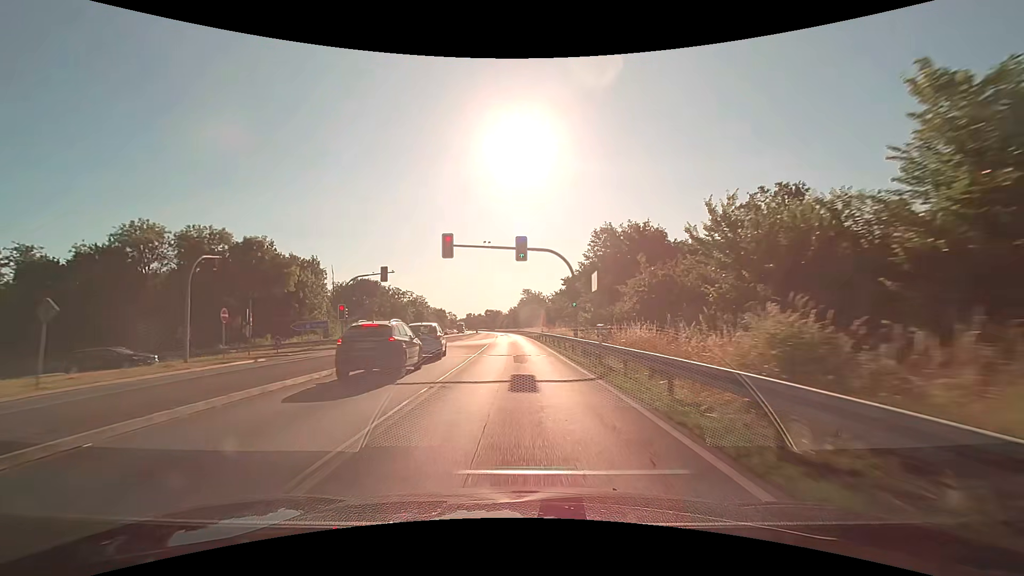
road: primary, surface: asphalt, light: Day
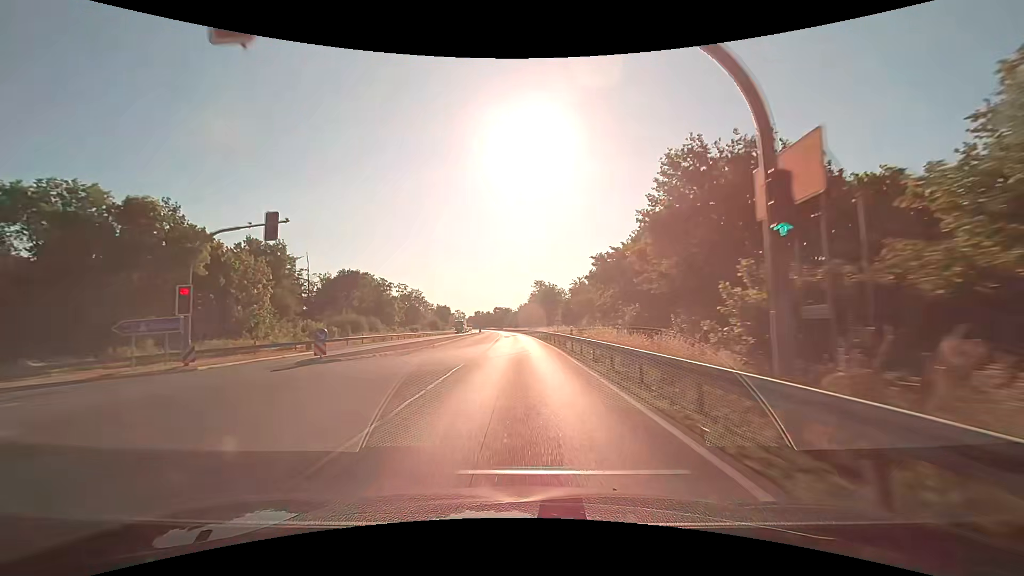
(-0.2, +21.6) m; -1°
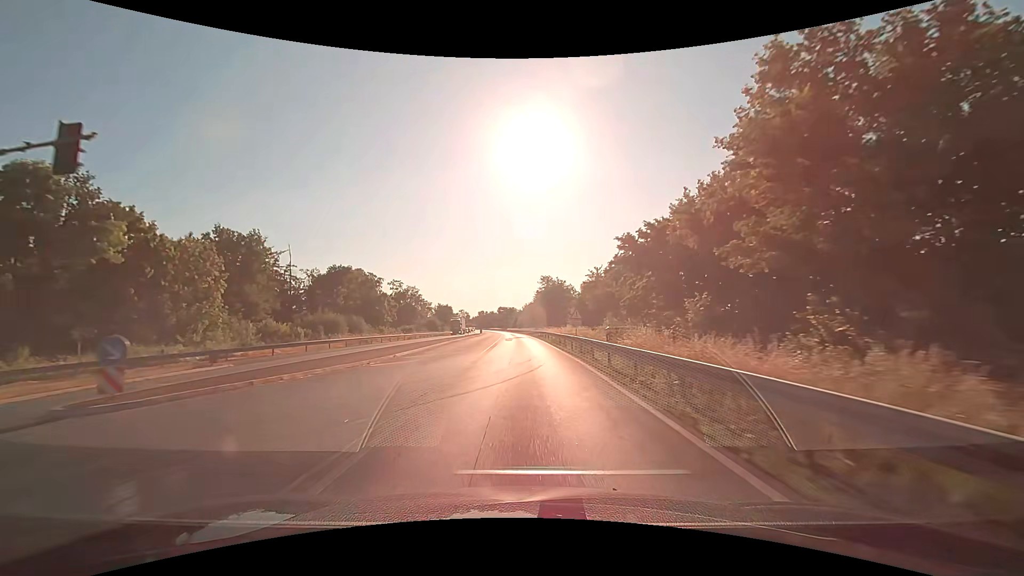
(-0.1, +10.8) m; 0°
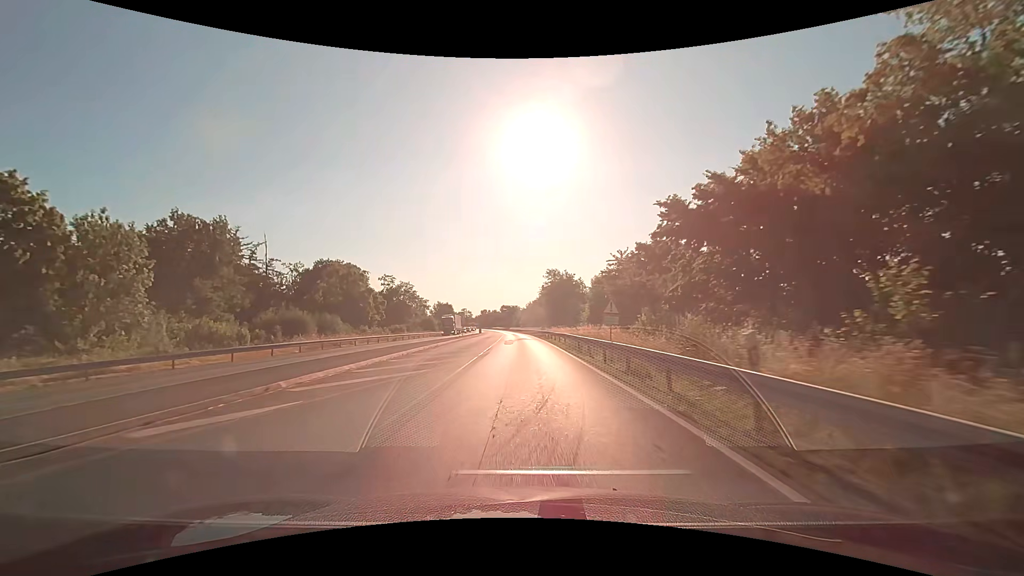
(-0.1, +10.8) m; -1°
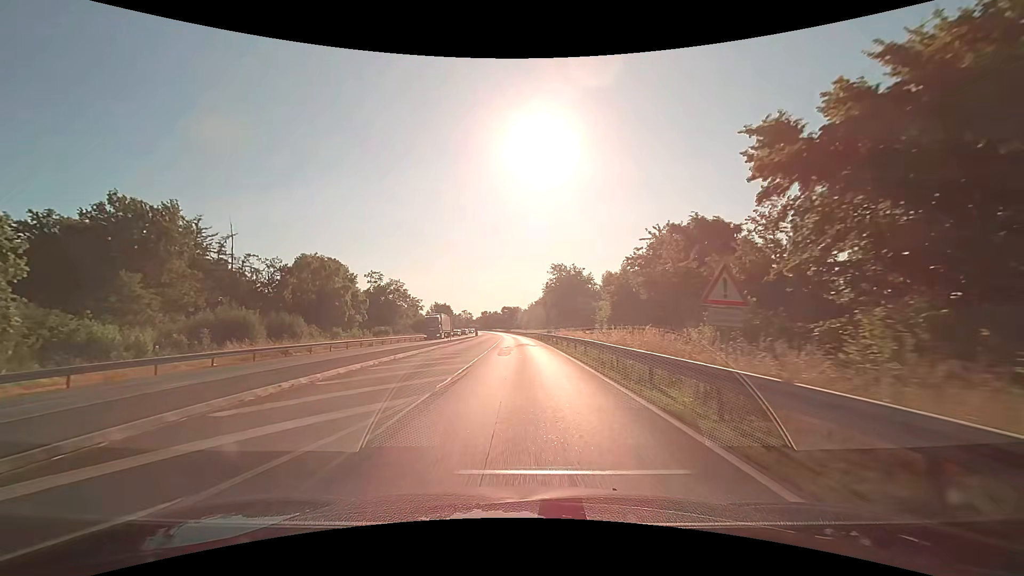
(0.0, +10.8) m; 0°
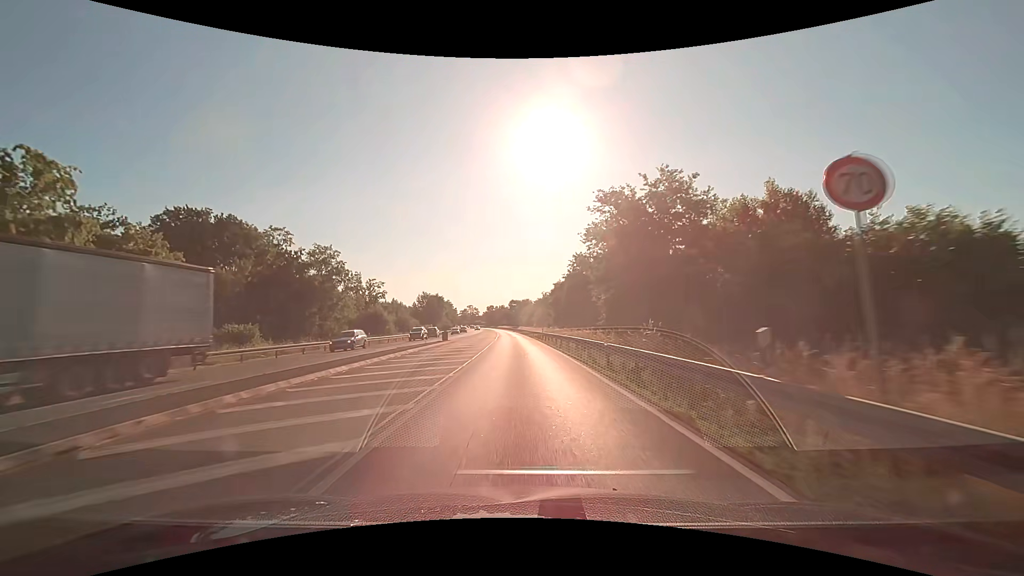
(-0.9, +43.2) m; -2°
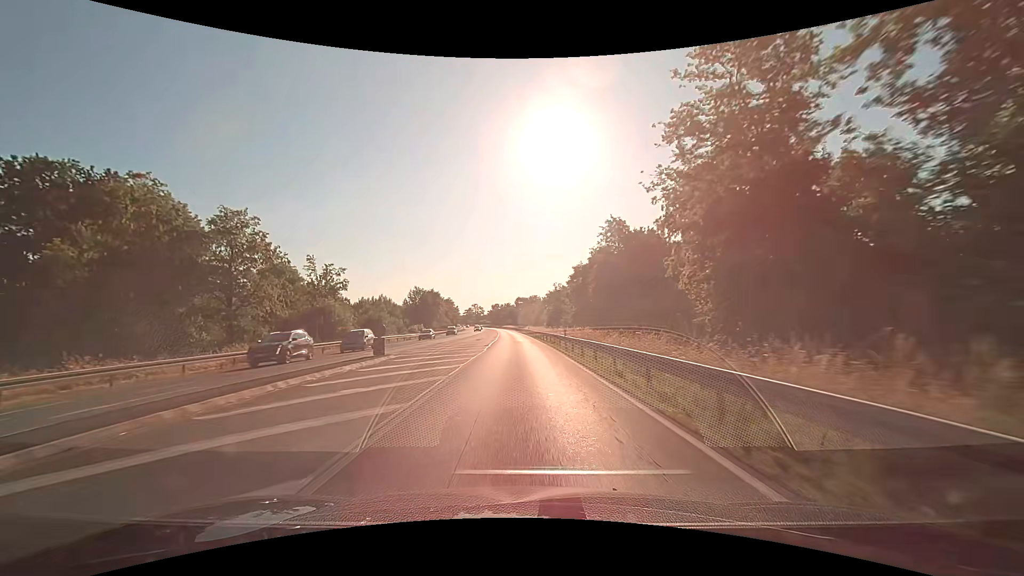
(-0.2, +21.6) m; -1°
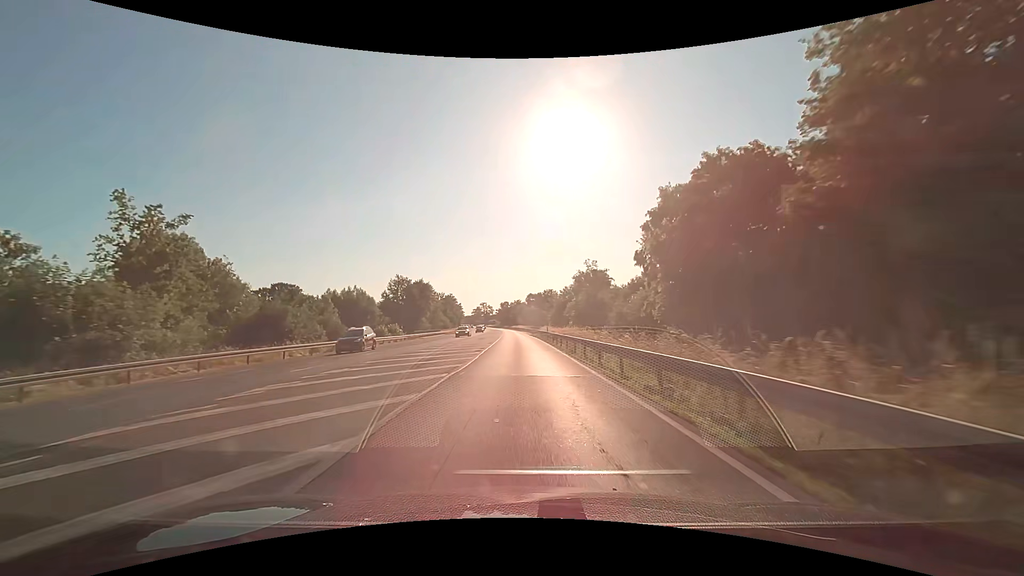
(-0.4, +32.4) m; -2°
(0, +10) (0, +20) (0, +30) (0, +40) (0, +50) (-1, +60) (-1, +70) (-1, +80) (-2, +90) (-2, +100) m
